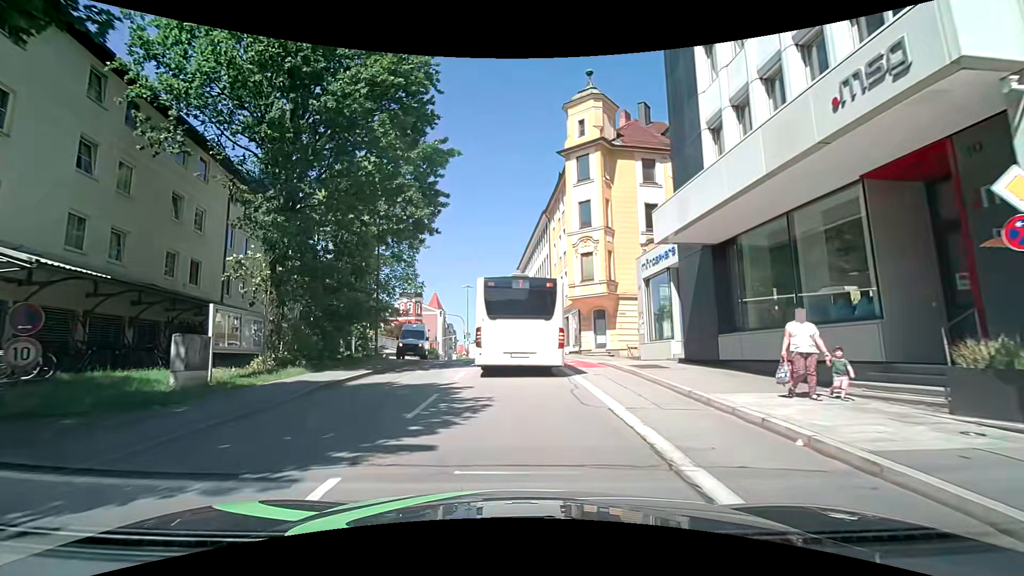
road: tertiary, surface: asphalt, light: Day
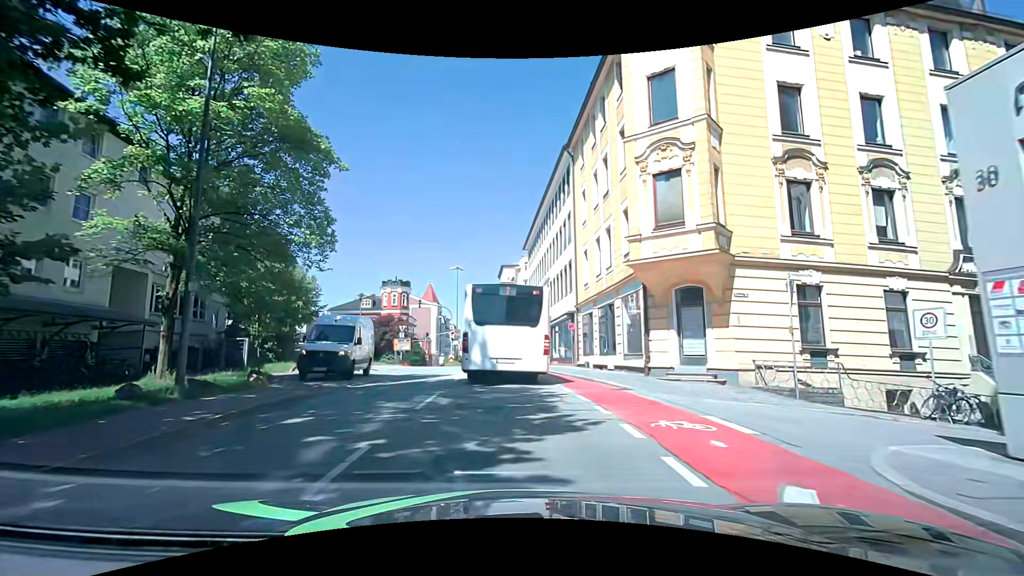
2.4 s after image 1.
(0.0, +16.7) m; 0°
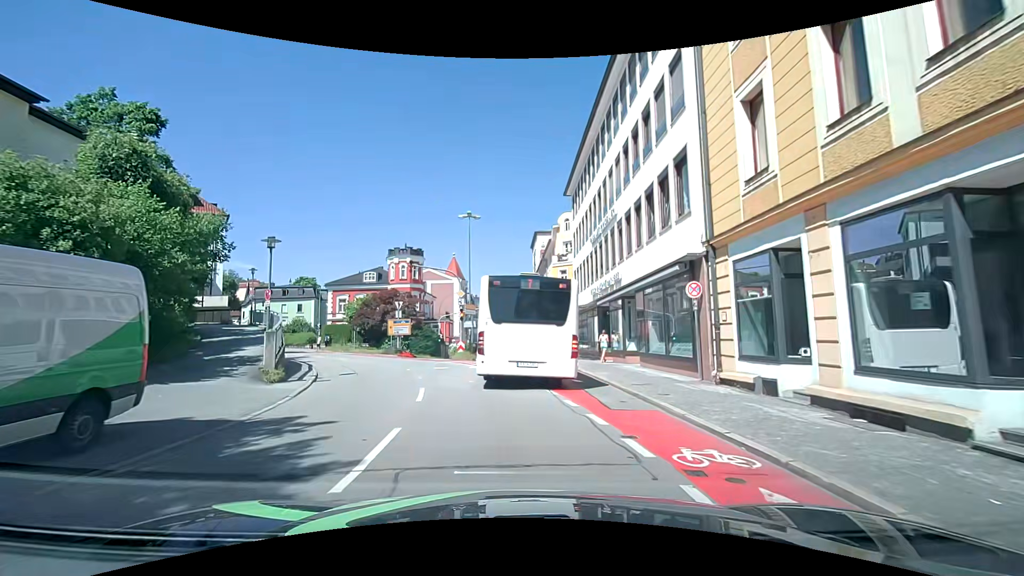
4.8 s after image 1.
(-0.2, +16.8) m; -3°
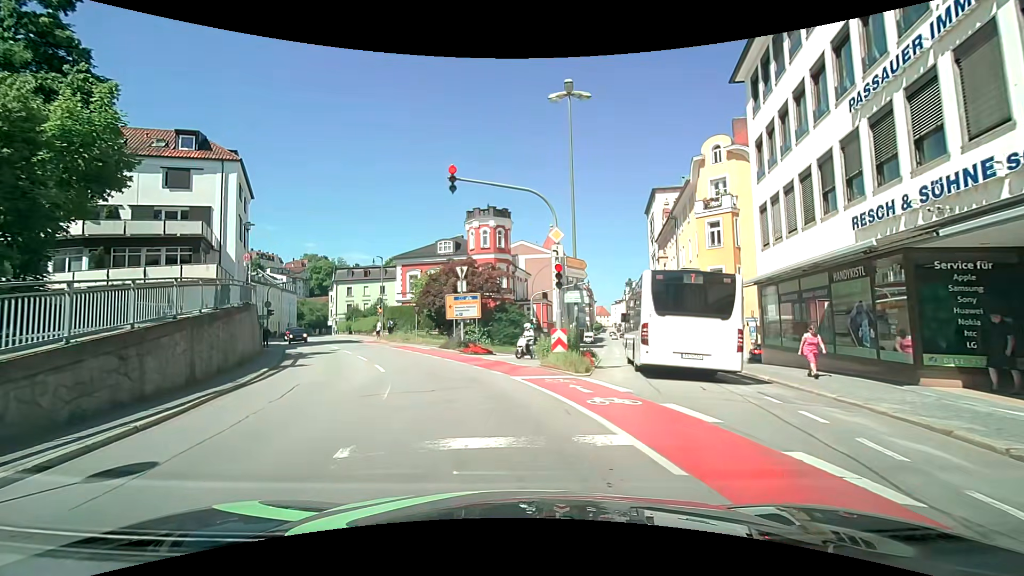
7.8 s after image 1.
(-1.2, +16.1) m; -10°
